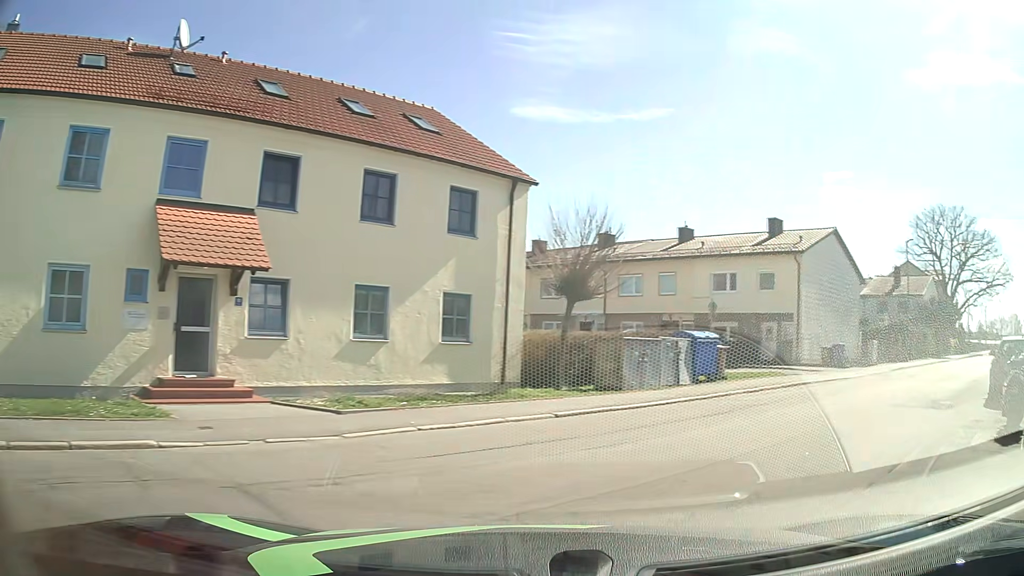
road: residential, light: Day
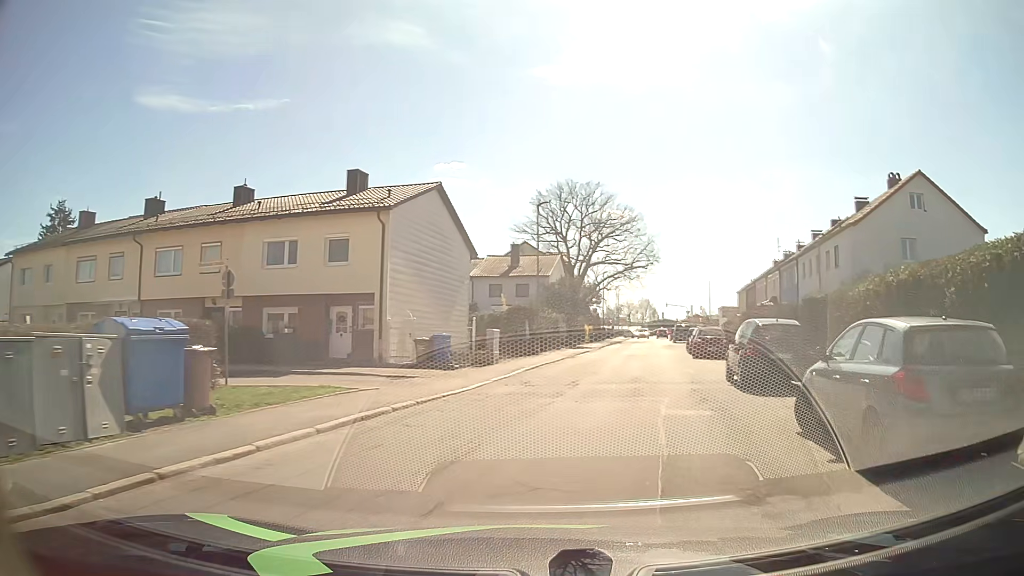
(+3.7, +9.9) m; +34°
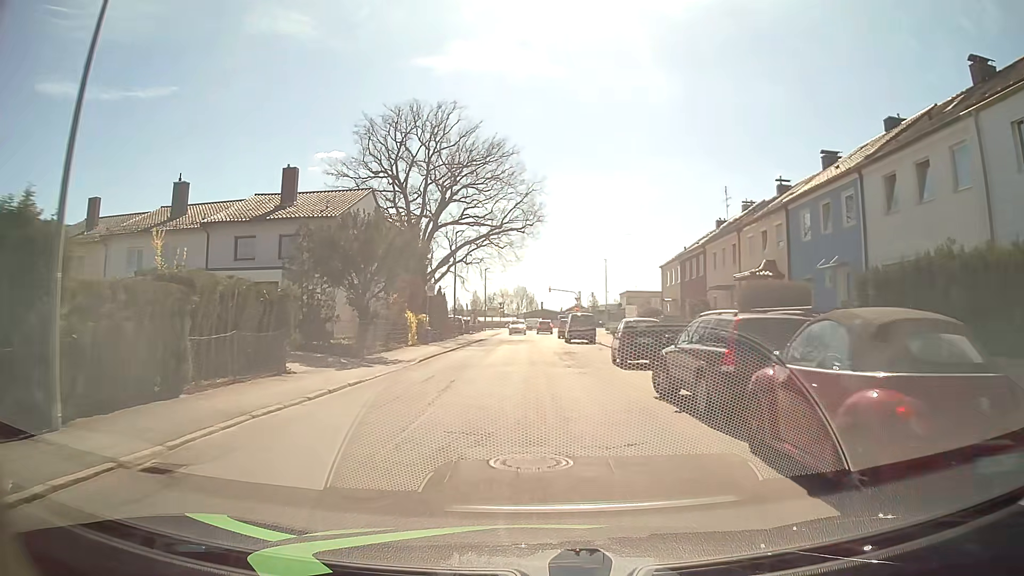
(+4.9, +28.1) m; +12°
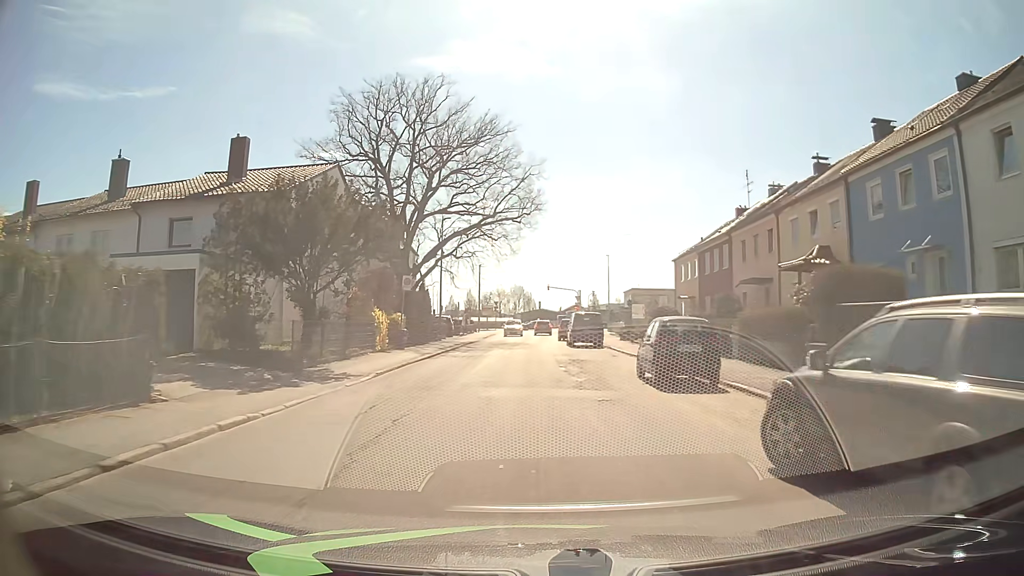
(0.0, +6.2) m; 0°
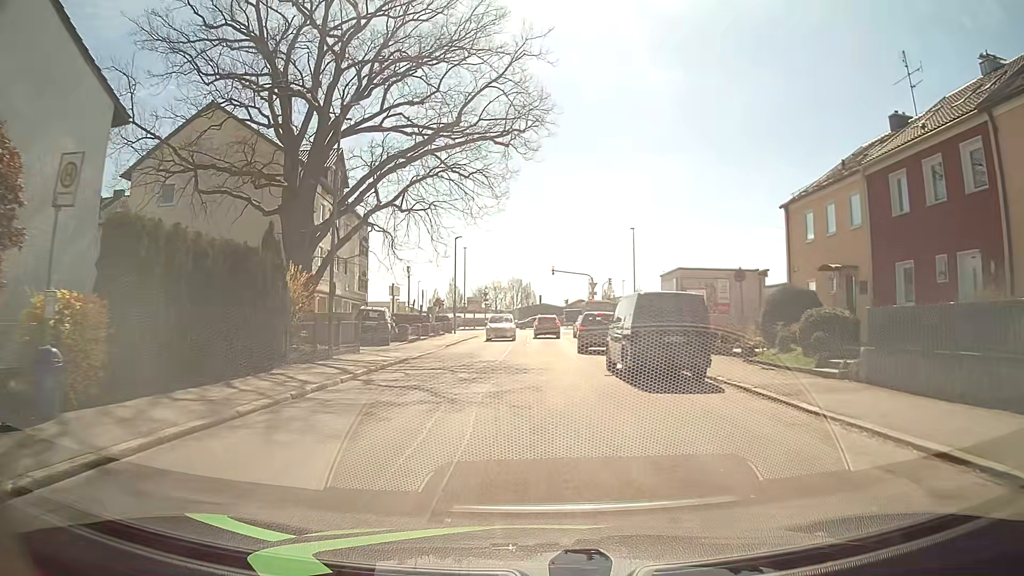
(+0.3, +23.1) m; 0°
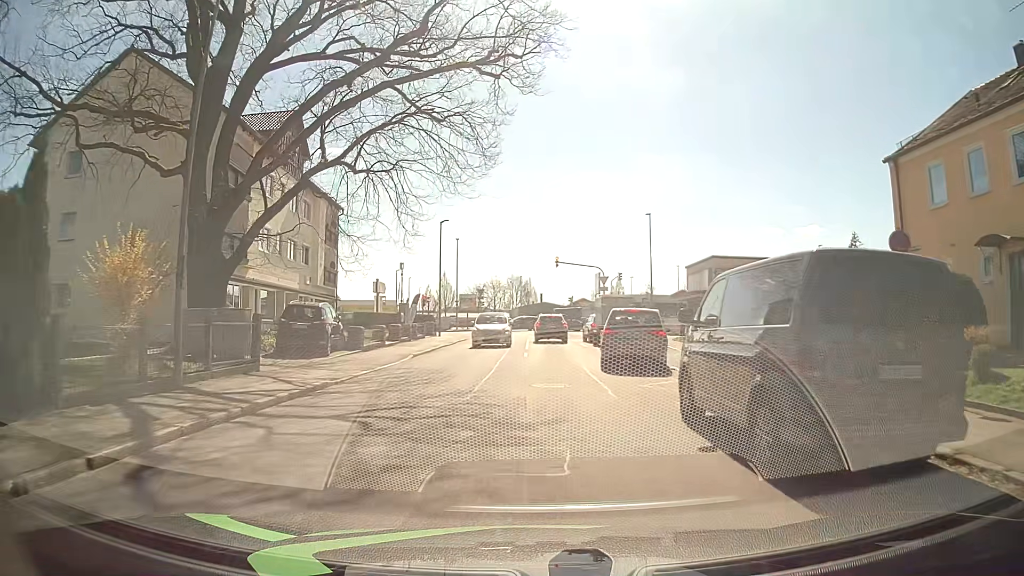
(+0.1, +9.0) m; +1°
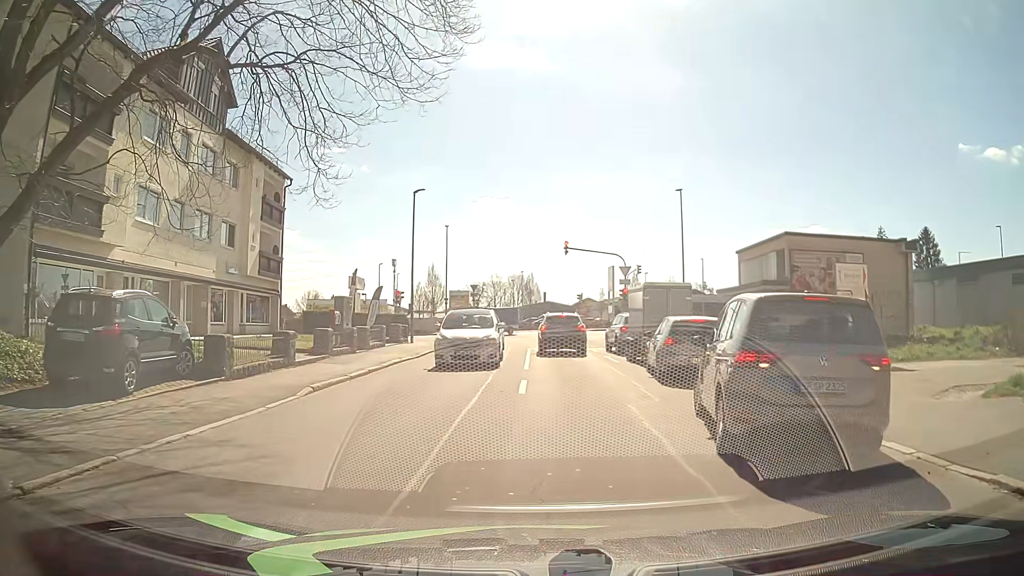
(-0.1, +10.9) m; -2°
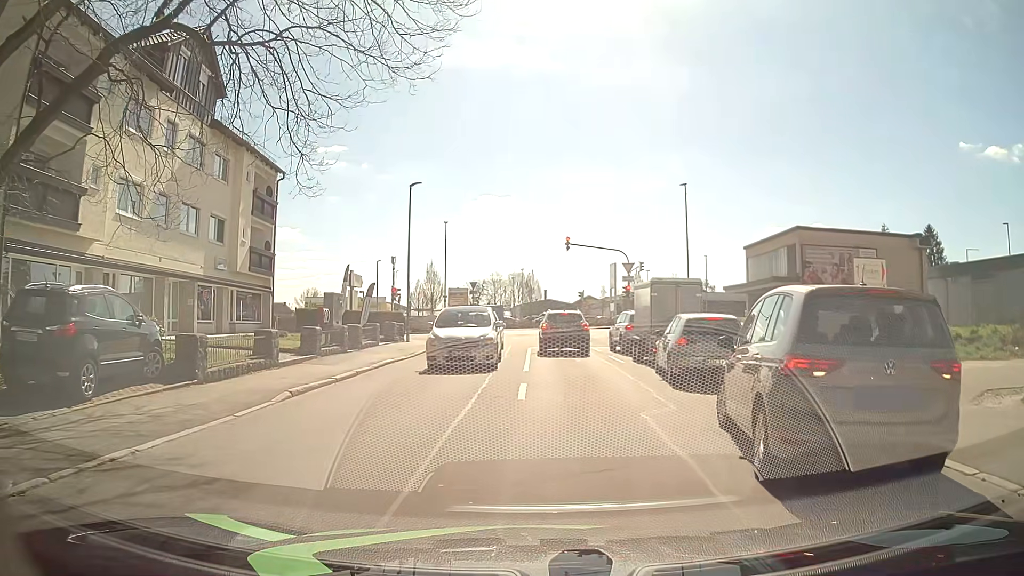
(0.0, +1.1) m; +1°
(+1, +10) (+1, +20) (+1, +30) (+1, +40) (-1, +50) (-8, +57) (-17, +60) (-27, +61) (-37, +60) (-47, +59) m
